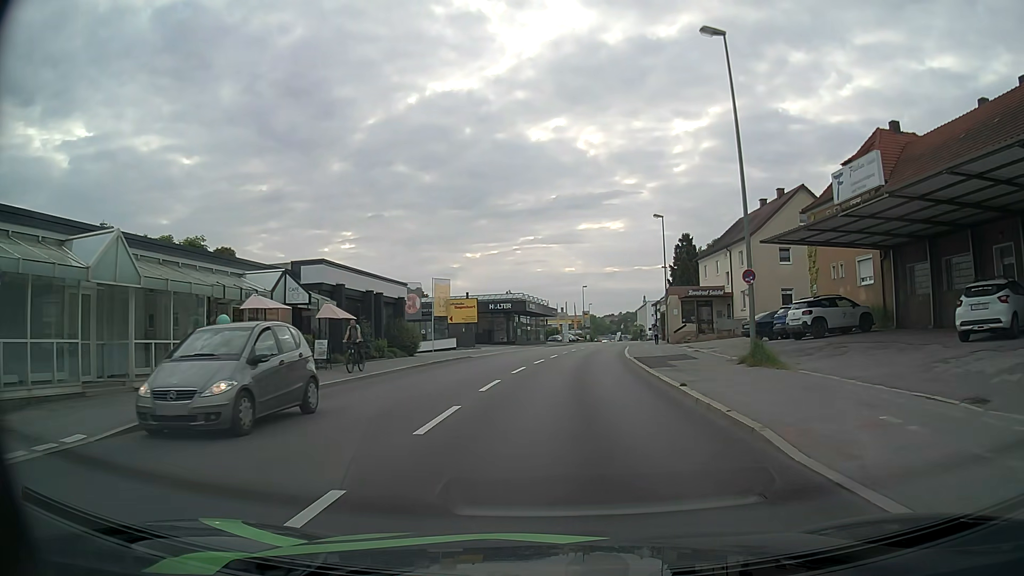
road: tertiary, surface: asphalt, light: Day
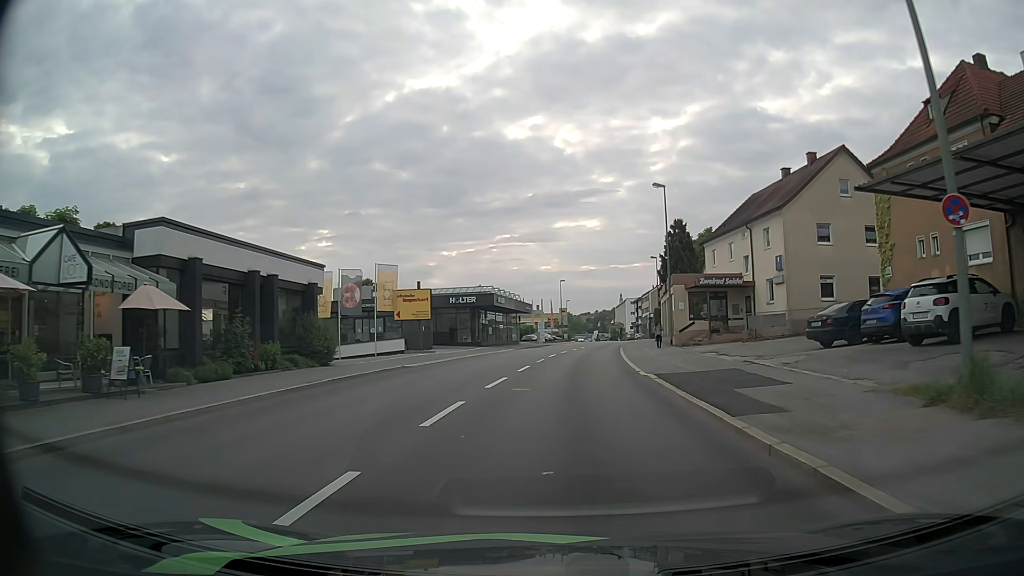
(+0.2, +11.4) m; +2°
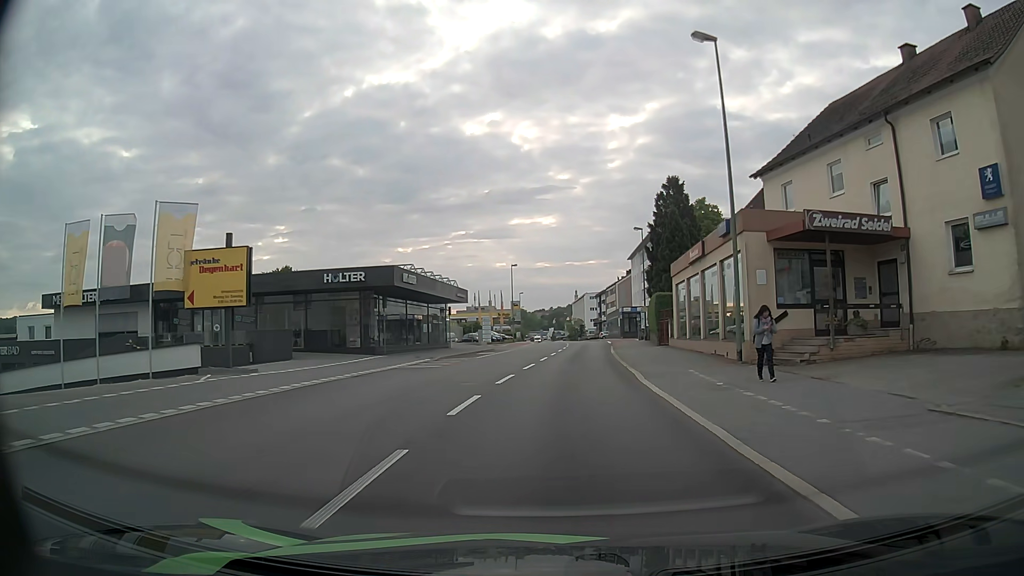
(+0.7, +22.7) m; +3°
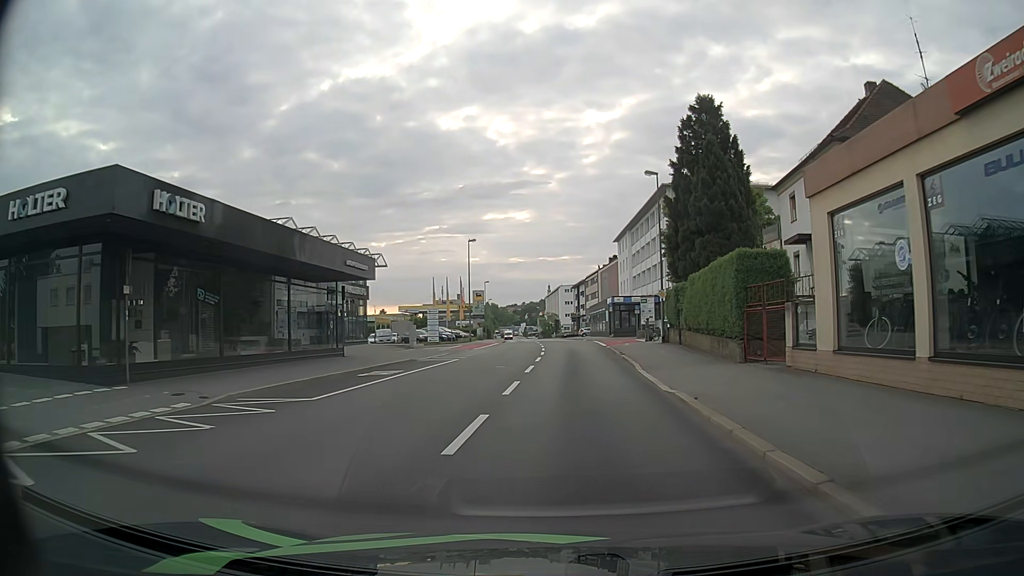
(+0.5, +21.3) m; +3°
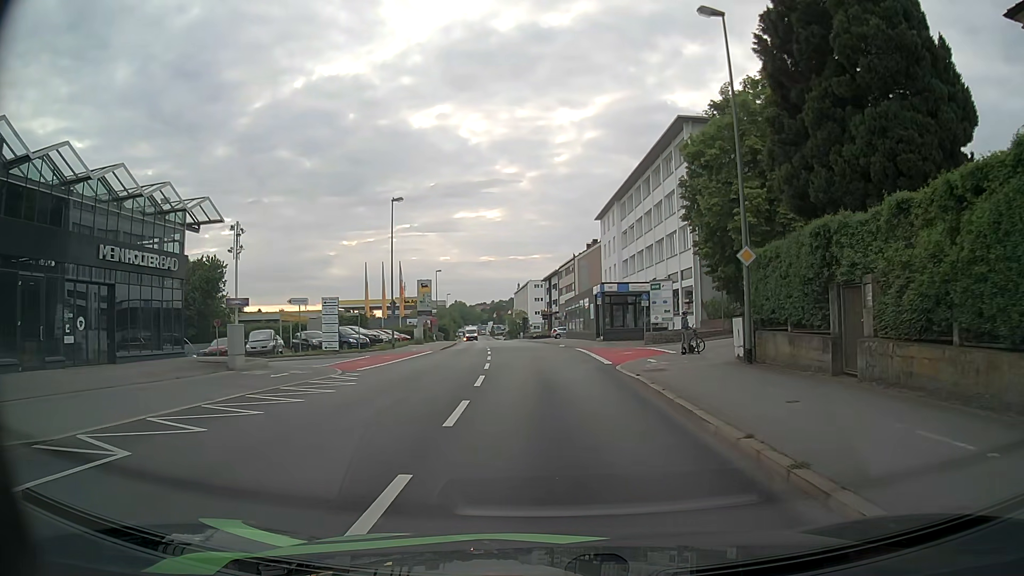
(+0.5, +21.8) m; +2°
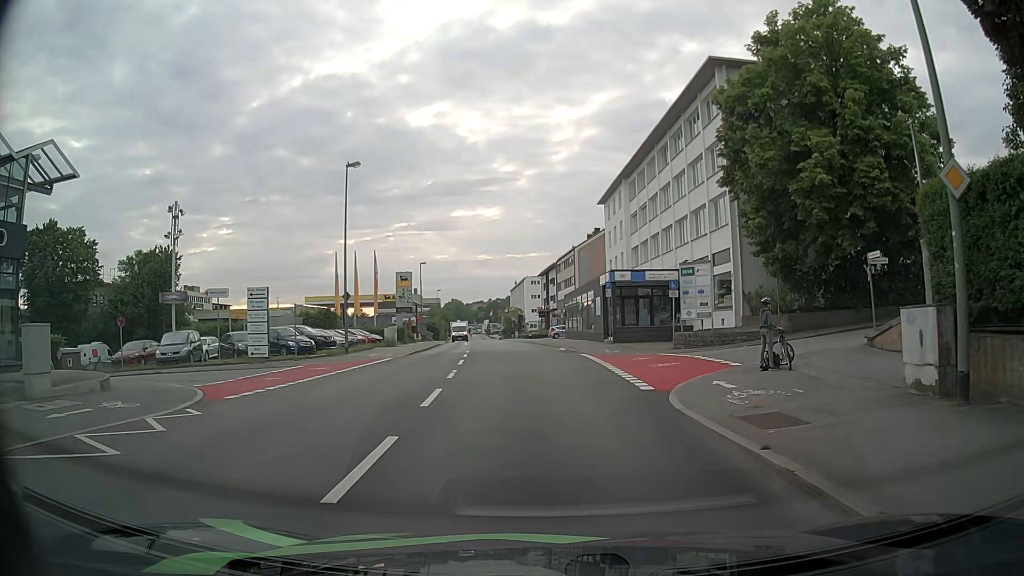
(0.0, +10.0) m; 0°
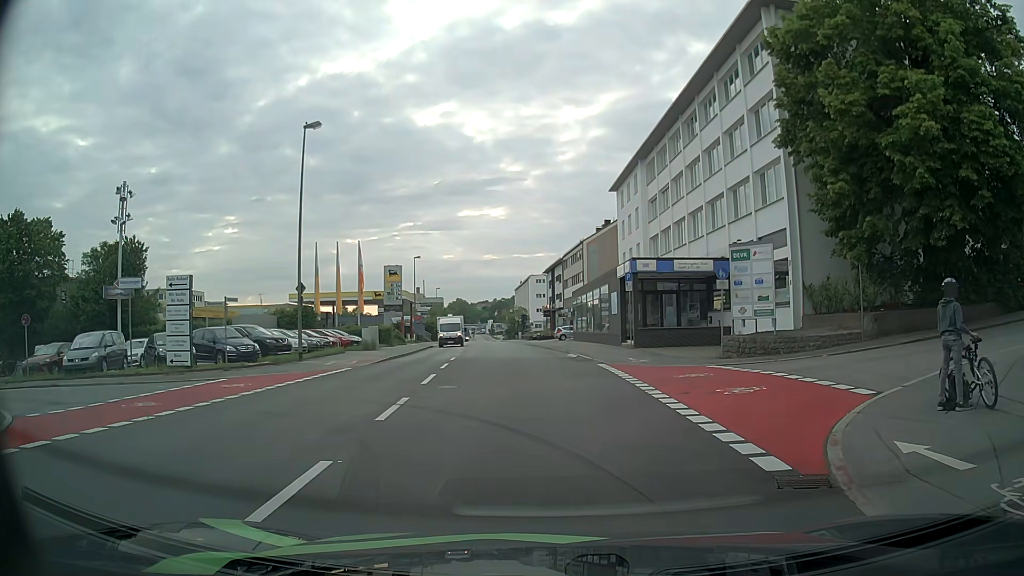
(0.0, +7.5) m; 0°
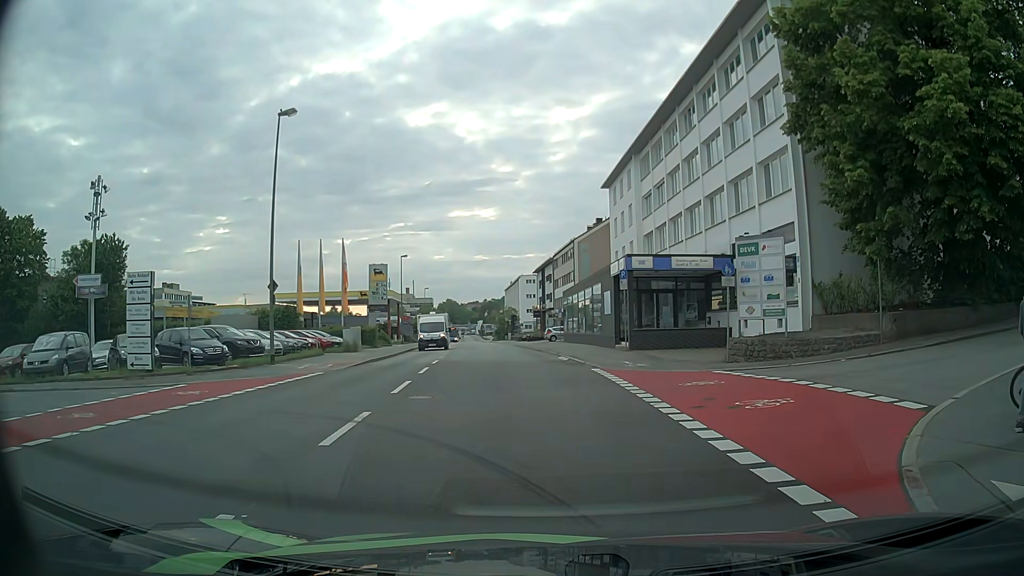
(0.0, +2.0) m; +3°
